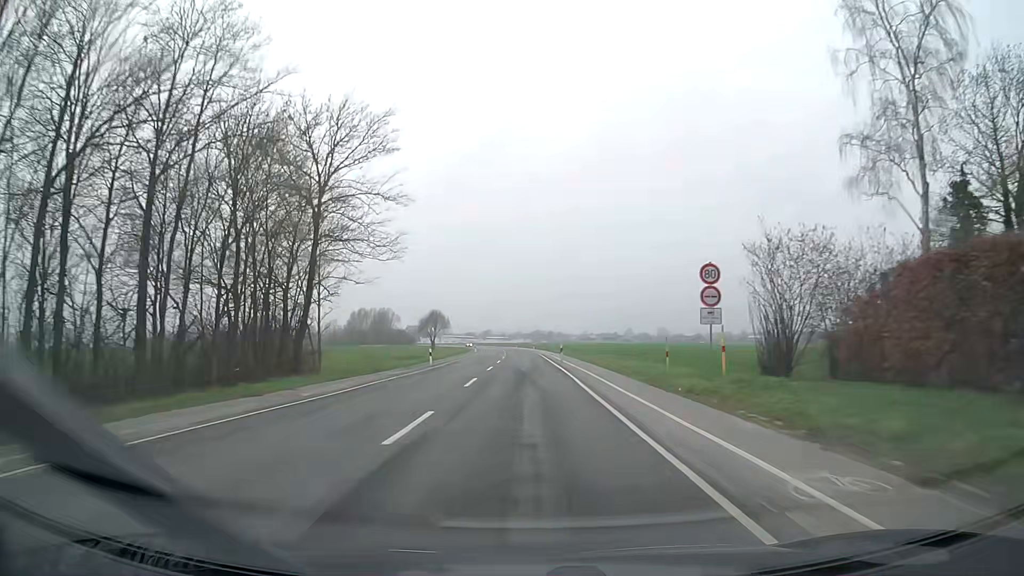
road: secondary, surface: asphalt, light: Day
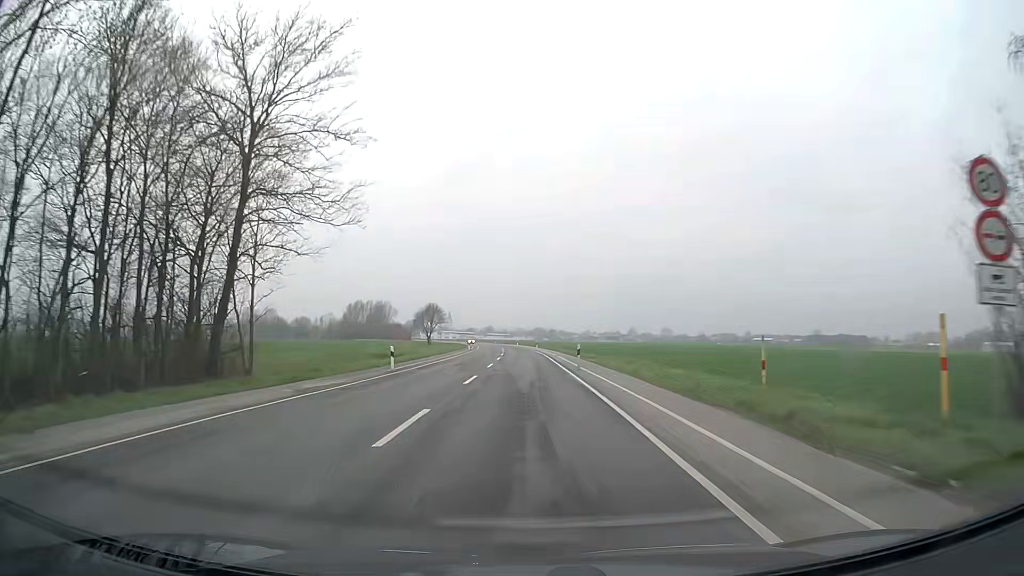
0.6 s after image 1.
(0.0, +12.5) m; 0°
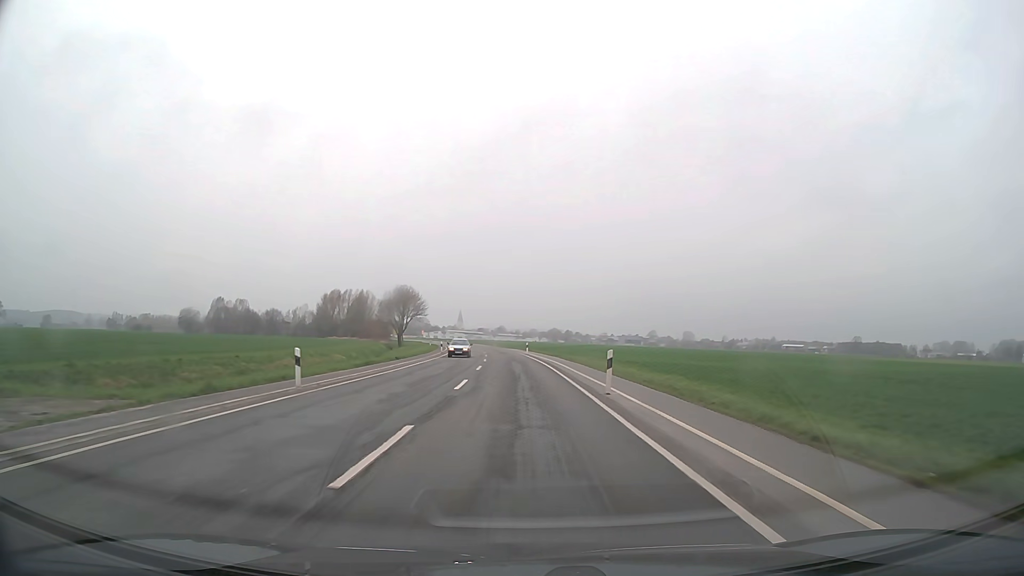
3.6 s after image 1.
(-0.5, +62.5) m; -1°
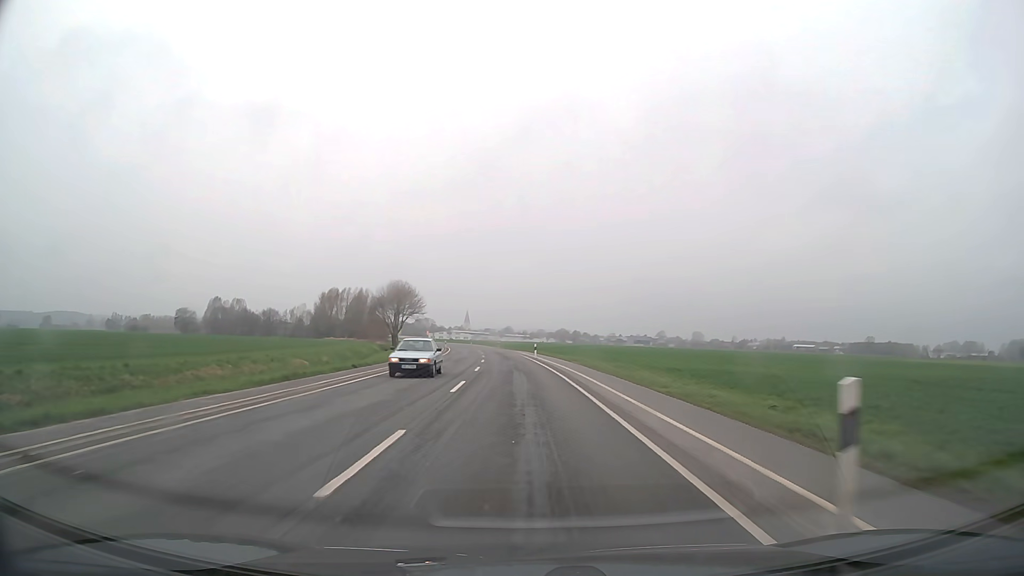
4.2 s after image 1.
(-0.1, +12.5) m; -1°
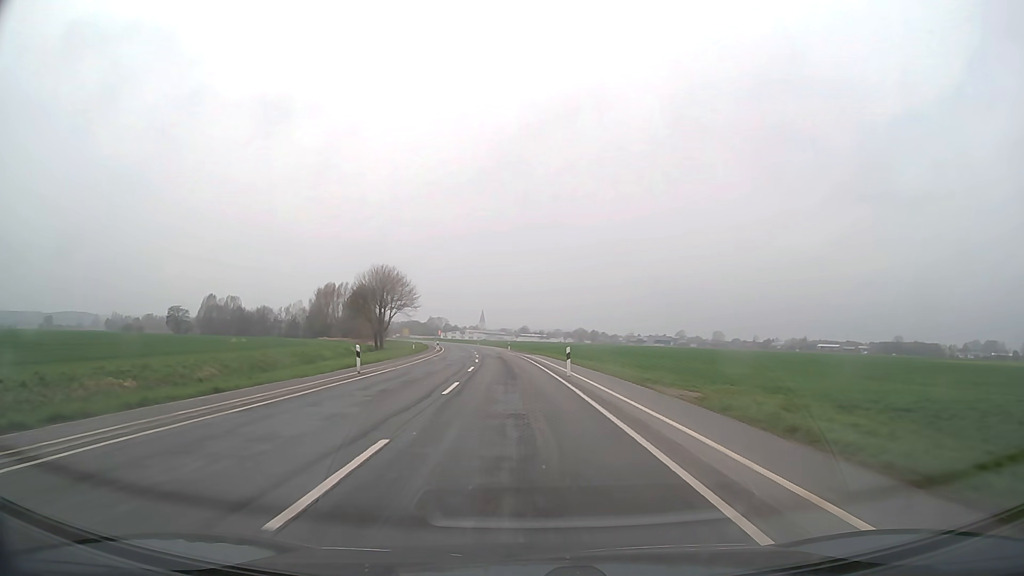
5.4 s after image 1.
(-0.3, +25.0) m; -1°
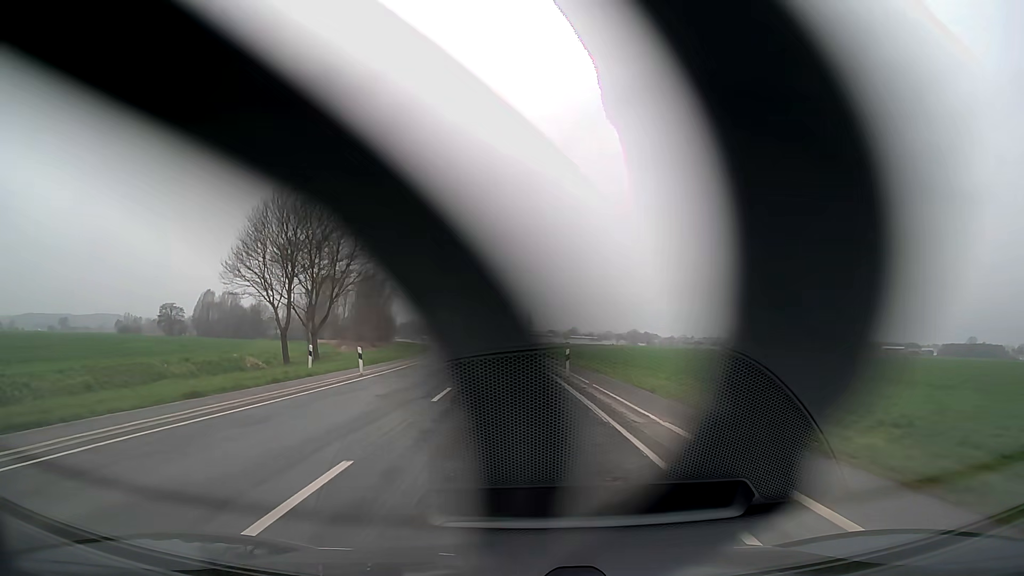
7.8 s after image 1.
(-1.7, +49.9) m; -4°
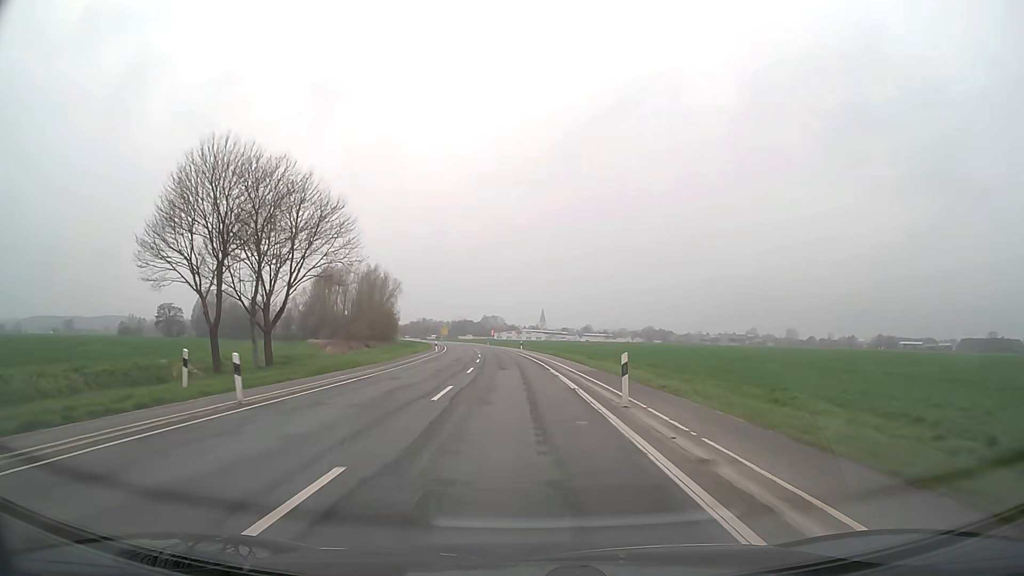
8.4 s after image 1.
(-0.1, +12.5) m; -1°
